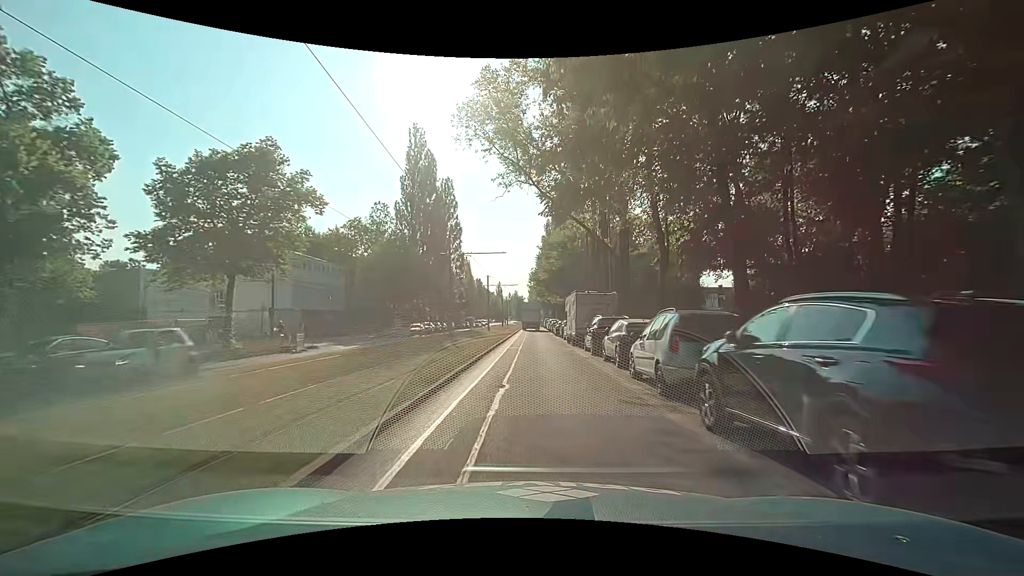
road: secondary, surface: asphalt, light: Day
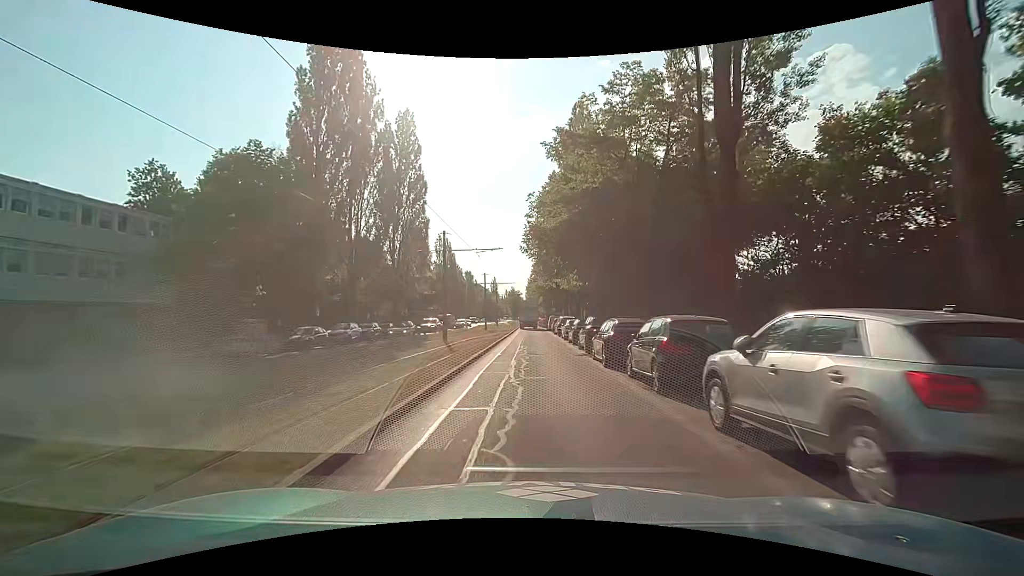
(-0.3, +30.5) m; 0°
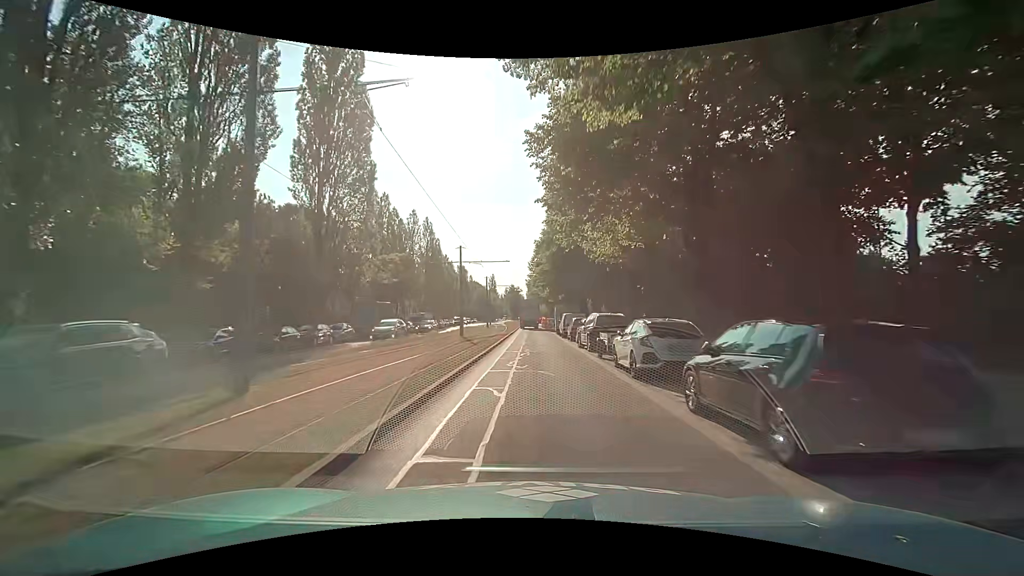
(-0.3, +22.6) m; -1°
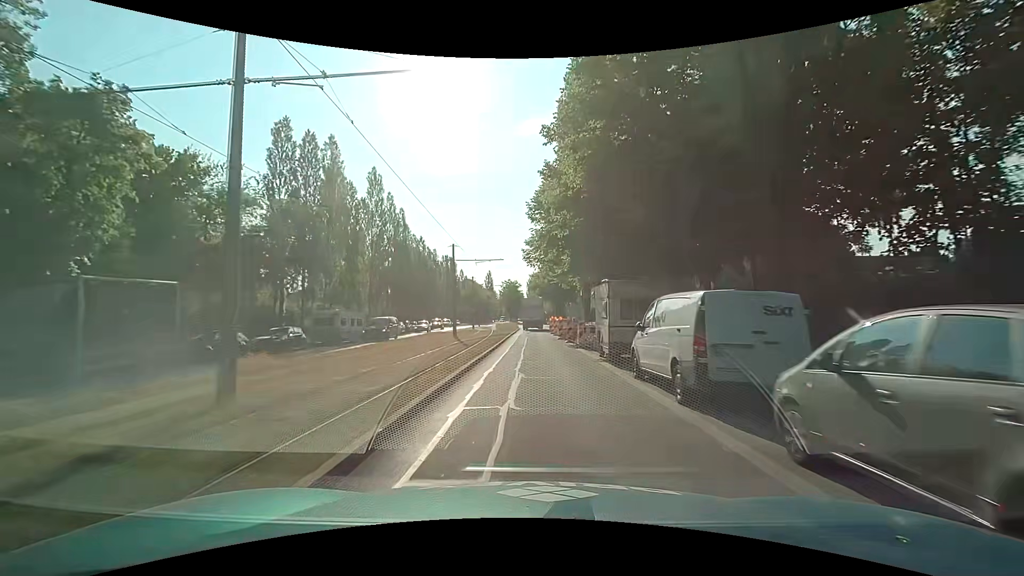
(+0.3, +29.7) m; 0°
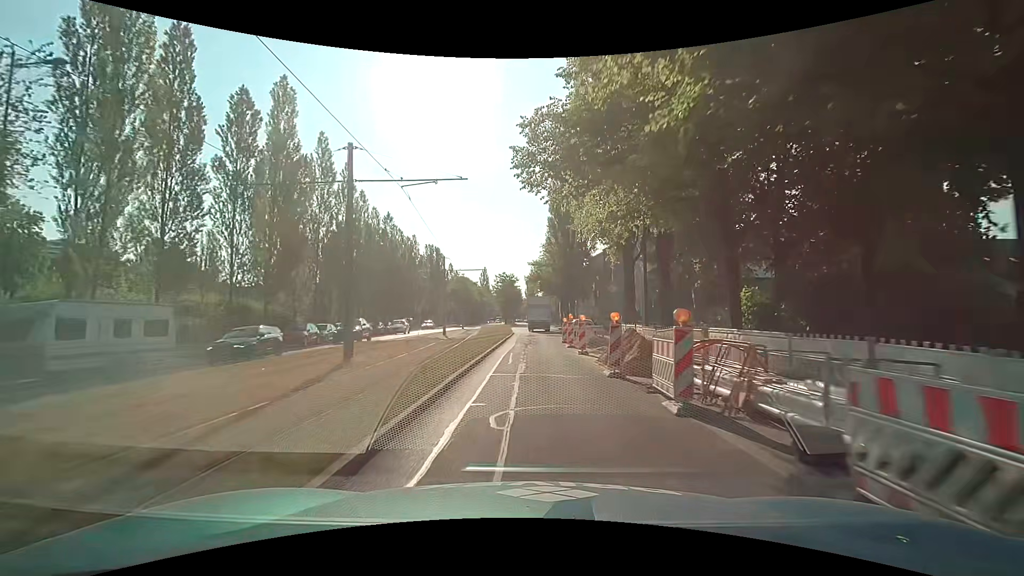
(0.0, +21.9) m; -1°
(0, +10) (0, +20) (0, +30) (+1, +40) (+1, +50) (+1, +60) (+1, +70) (+1, +80) (+1, +90) (+2, +100) m
